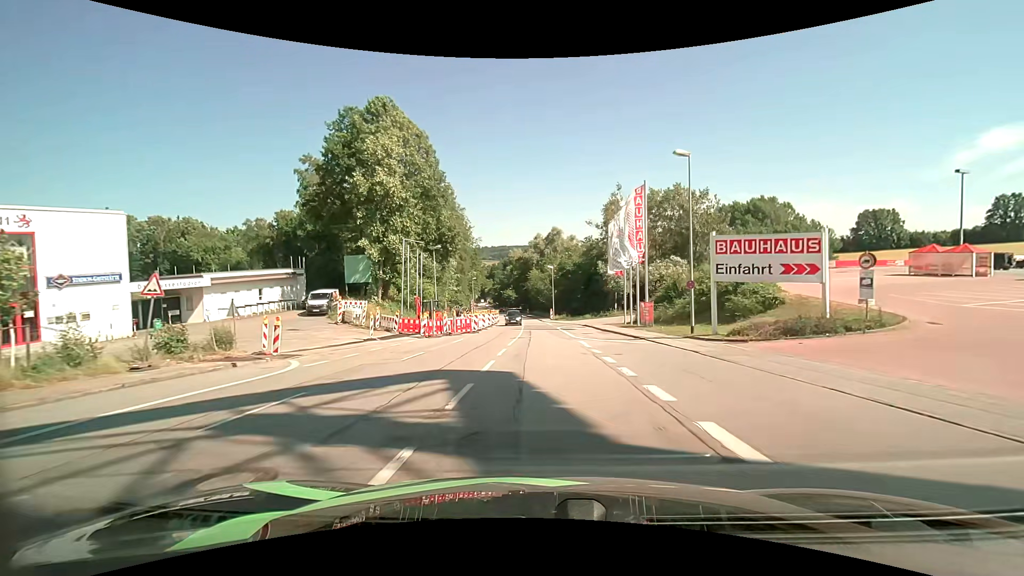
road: tertiary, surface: asphalt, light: Day
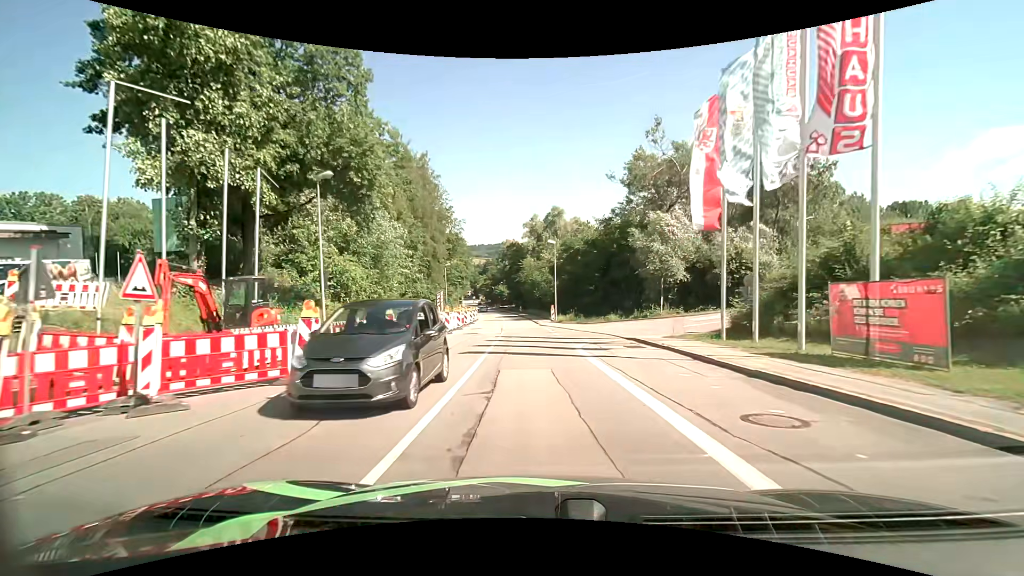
(+0.3, +25.5) m; +1°
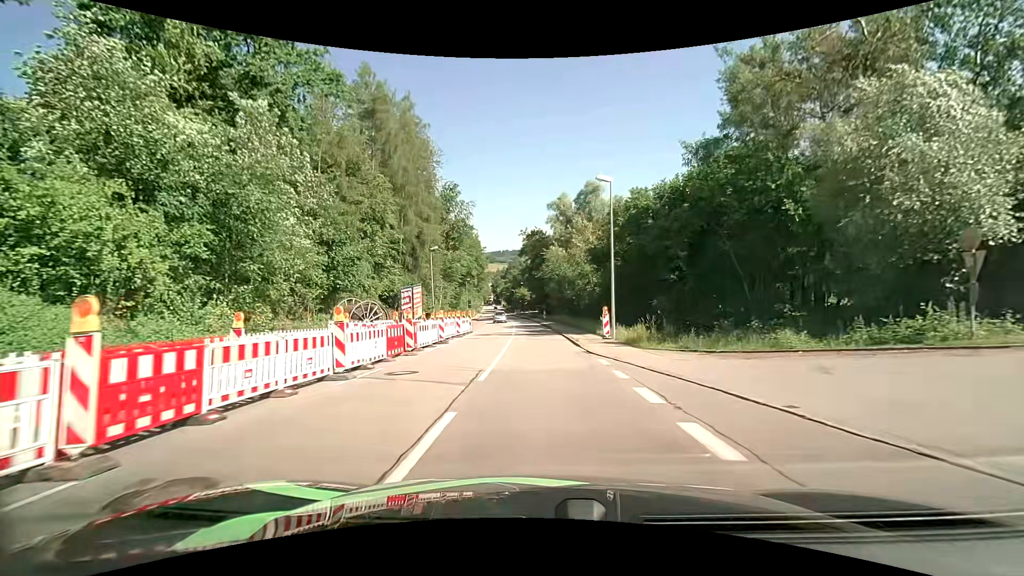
(-0.6, +25.1) m; -3°
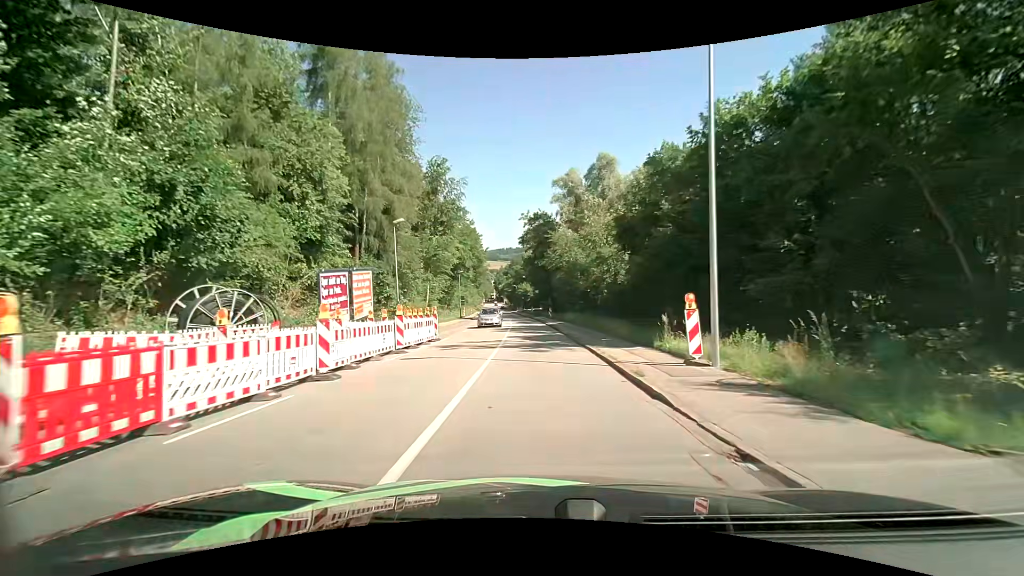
(-0.1, +13.9) m; -1°
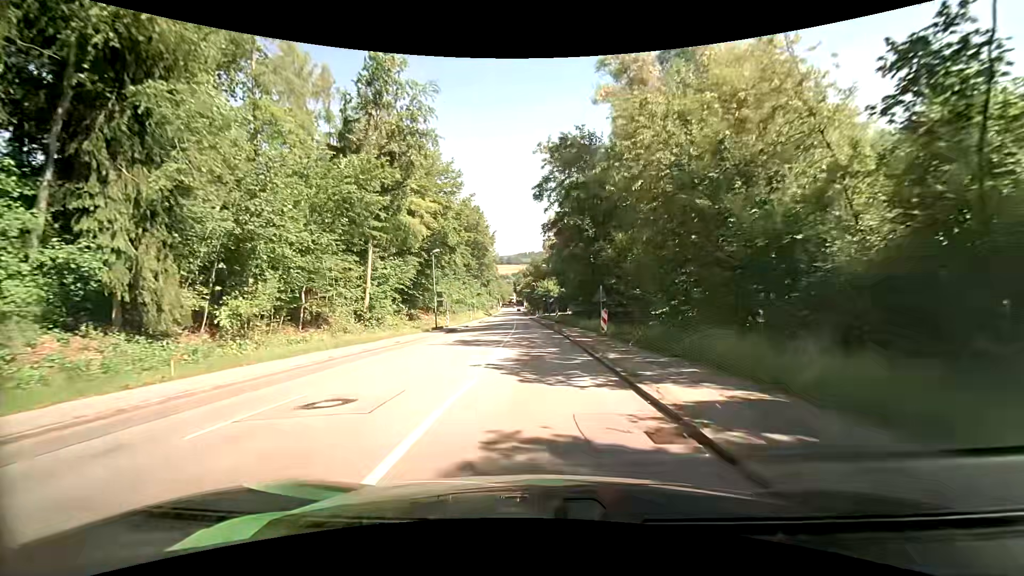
(-0.5, +35.9) m; -3°
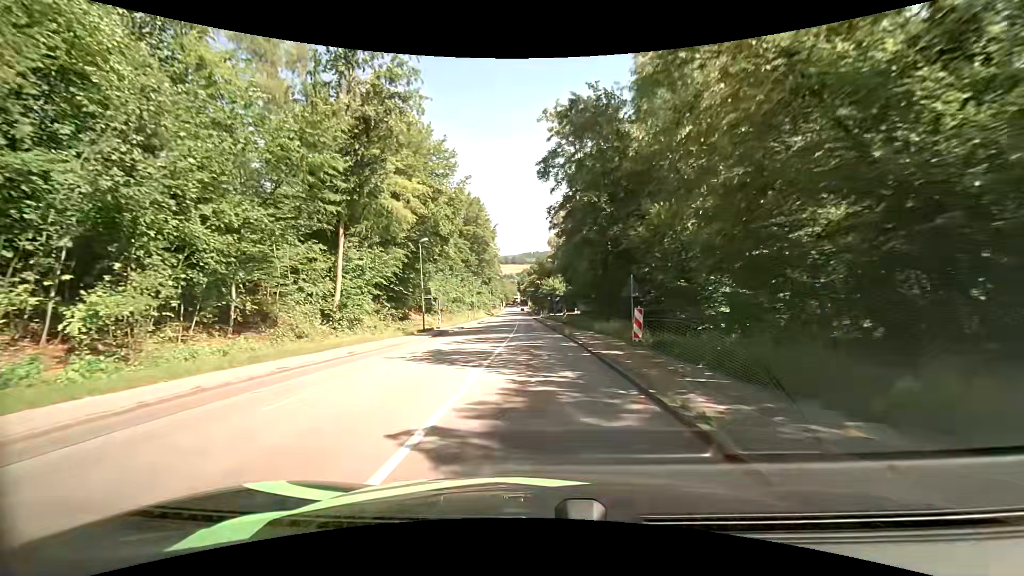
(0.0, +7.4) m; 0°
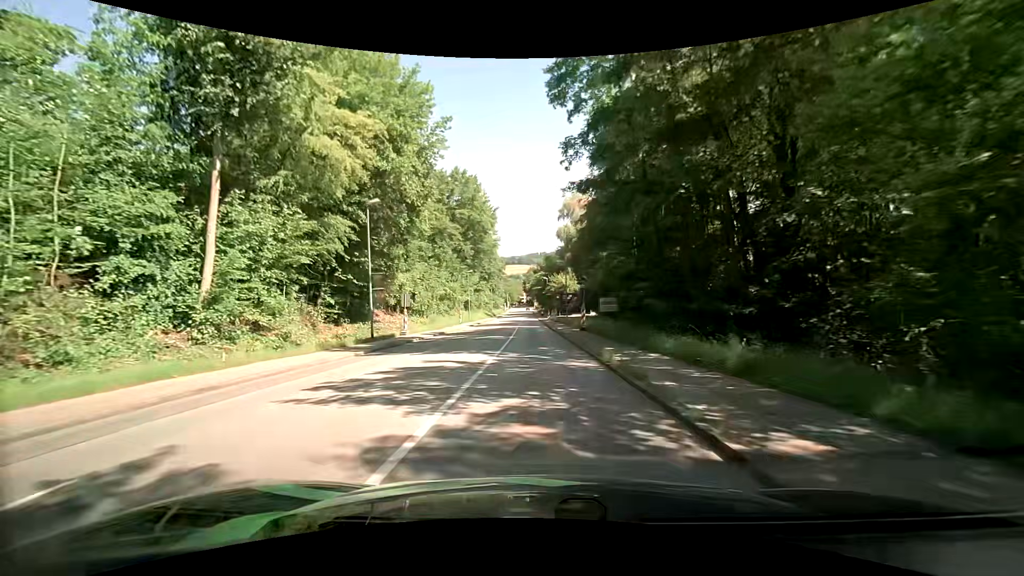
(0.0, +15.2) m; 0°
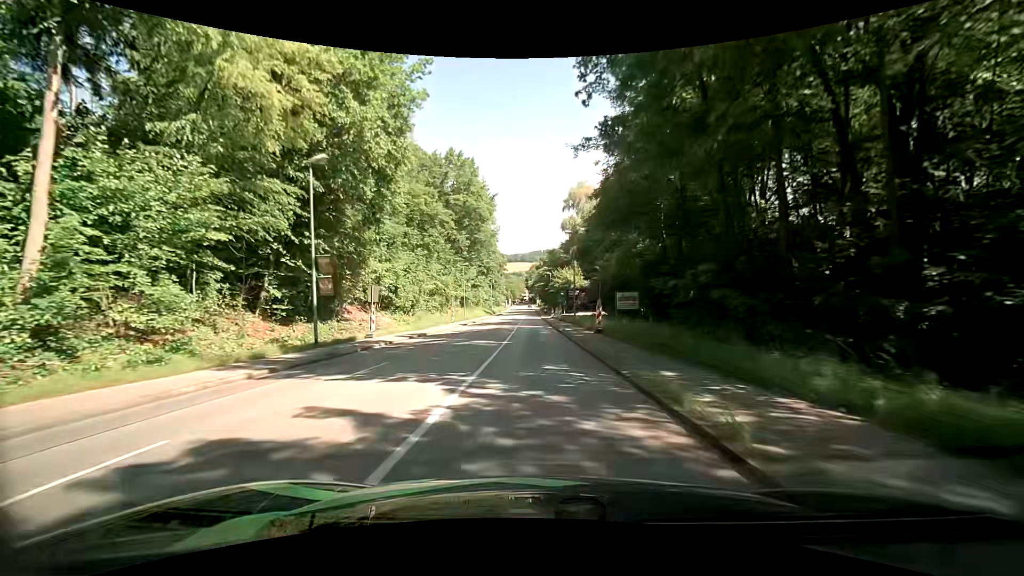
(-0.1, +7.7) m; -1°
(0, +10) (0, +20) (0, +30) (0, +40) (0, +50) (0, +60) (0, +70) (-1, +80) (-1, +90) (-1, +100) m
